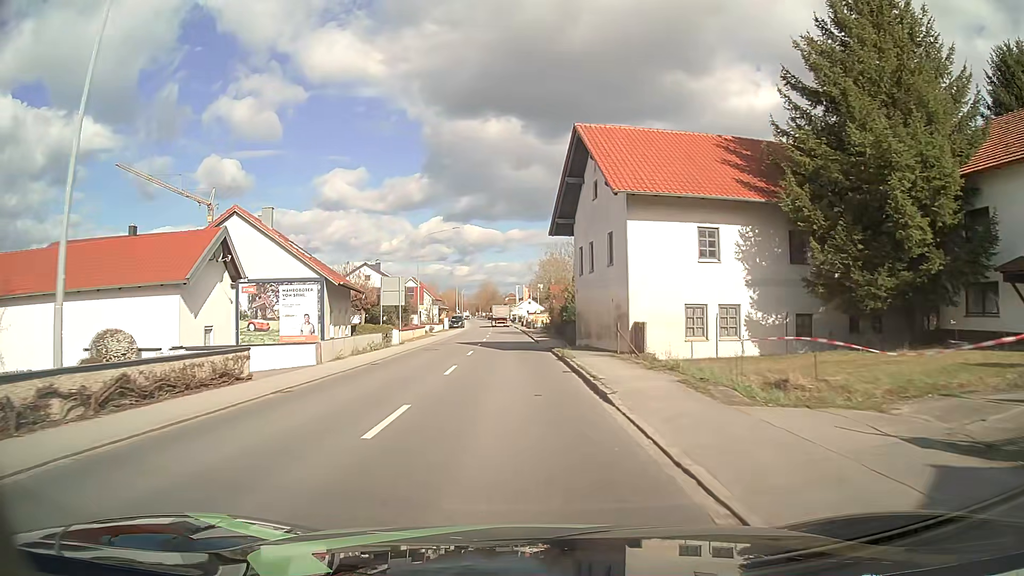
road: primary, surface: asphalt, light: Day
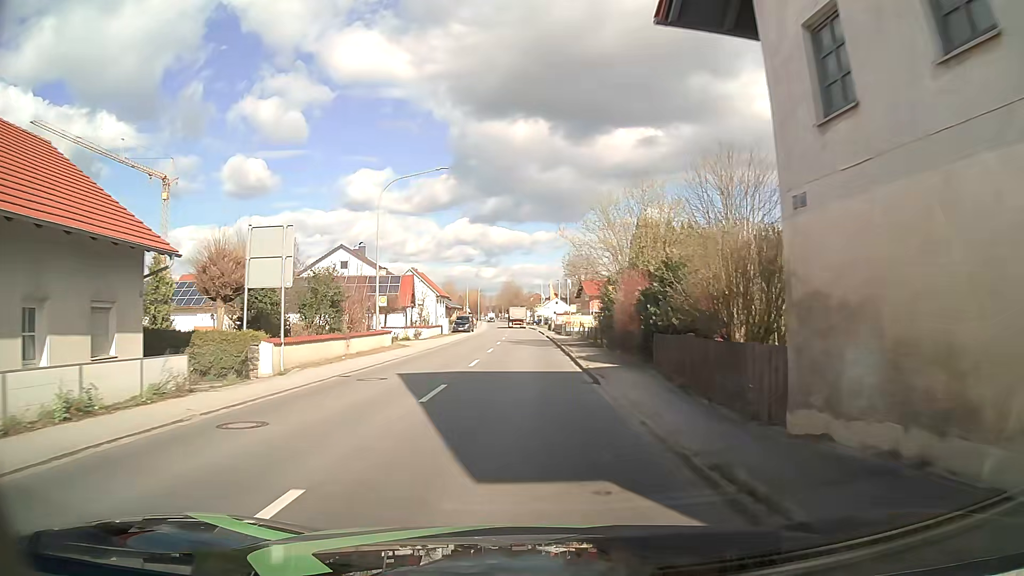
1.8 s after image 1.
(-0.5, +23.6) m; -2°
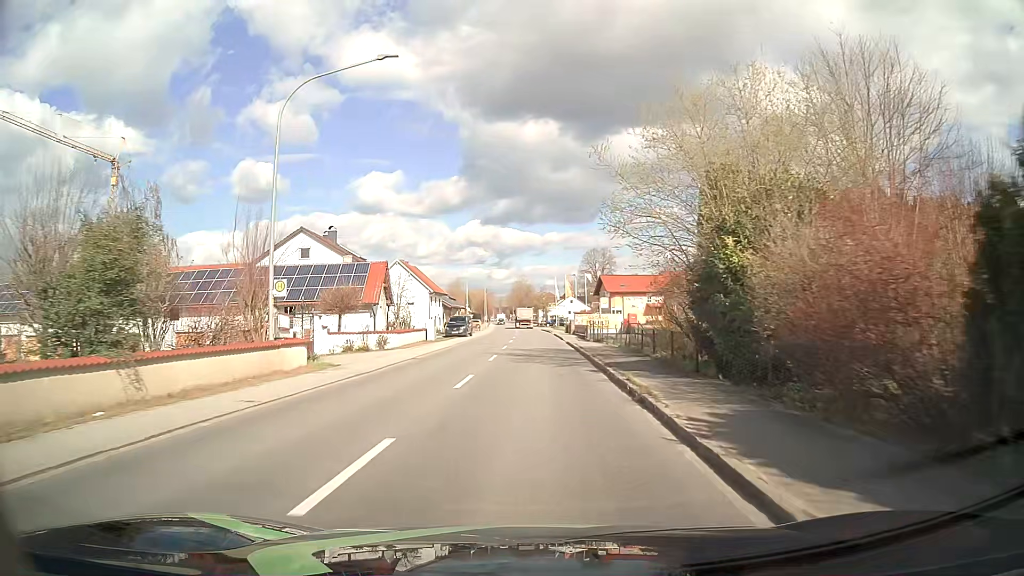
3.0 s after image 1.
(-0.2, +15.8) m; -1°
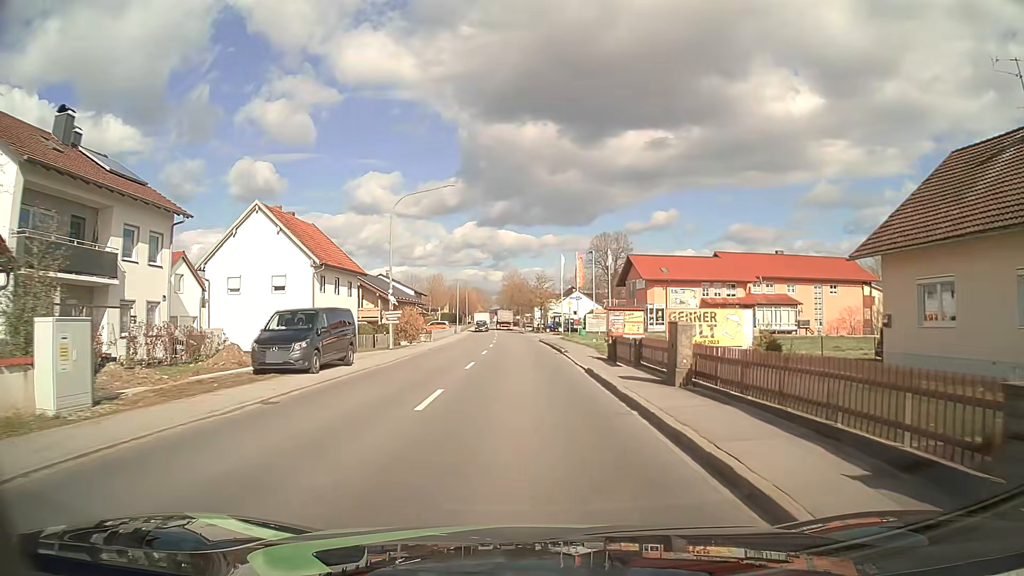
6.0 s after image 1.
(0.0, +39.5) m; 0°
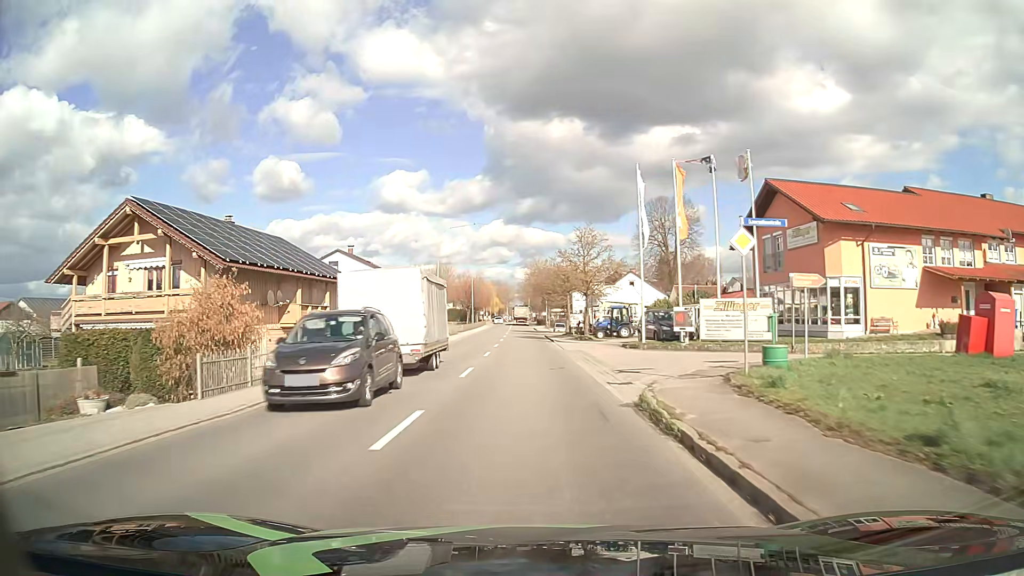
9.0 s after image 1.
(-0.8, +39.5) m; -2°
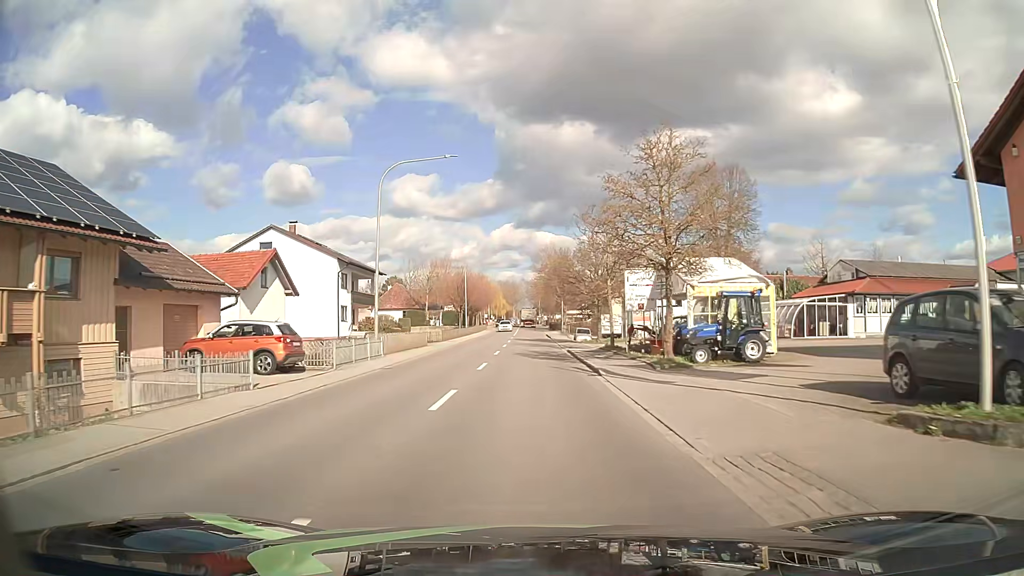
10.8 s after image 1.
(-0.3, +23.8) m; -1°
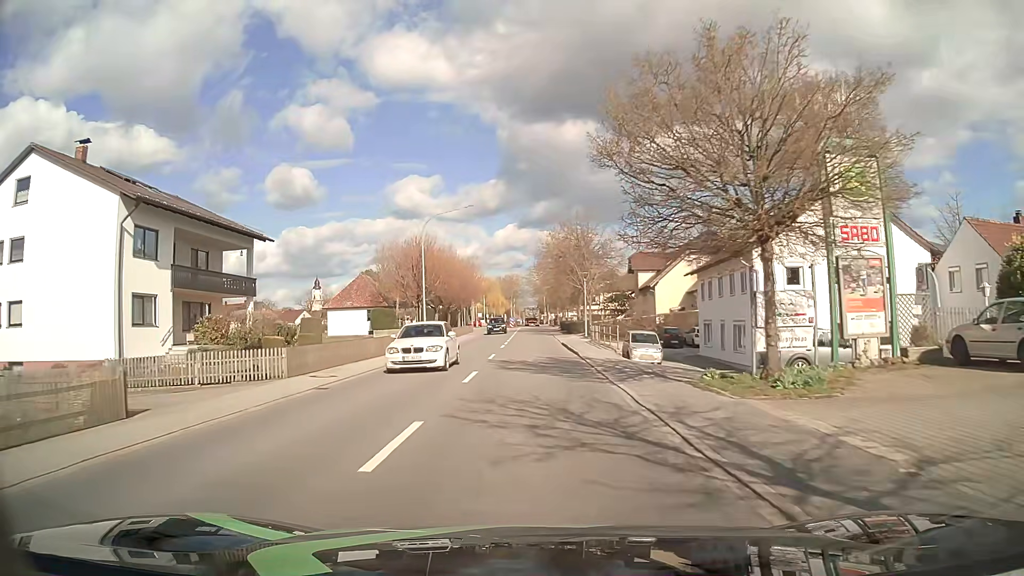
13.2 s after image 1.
(0.0, +31.6) m; 0°
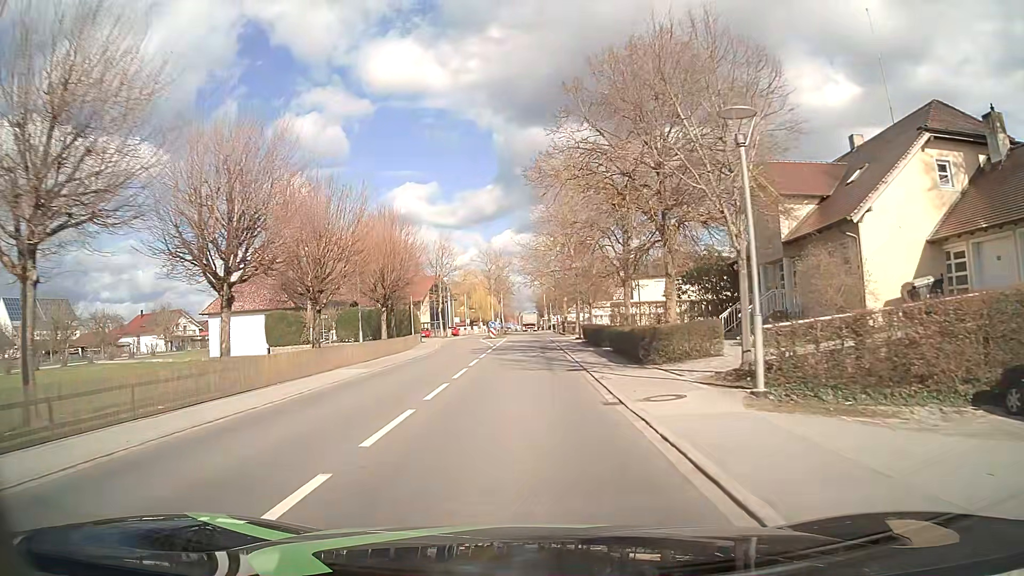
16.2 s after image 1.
(+0.1, +39.5) m; 0°
(0, +10) (0, +20) (0, +30) (0, +40) (0, +50) (0, +60) (-1, +70) (-1, +80) (-1, +90) (-1, +100) m
